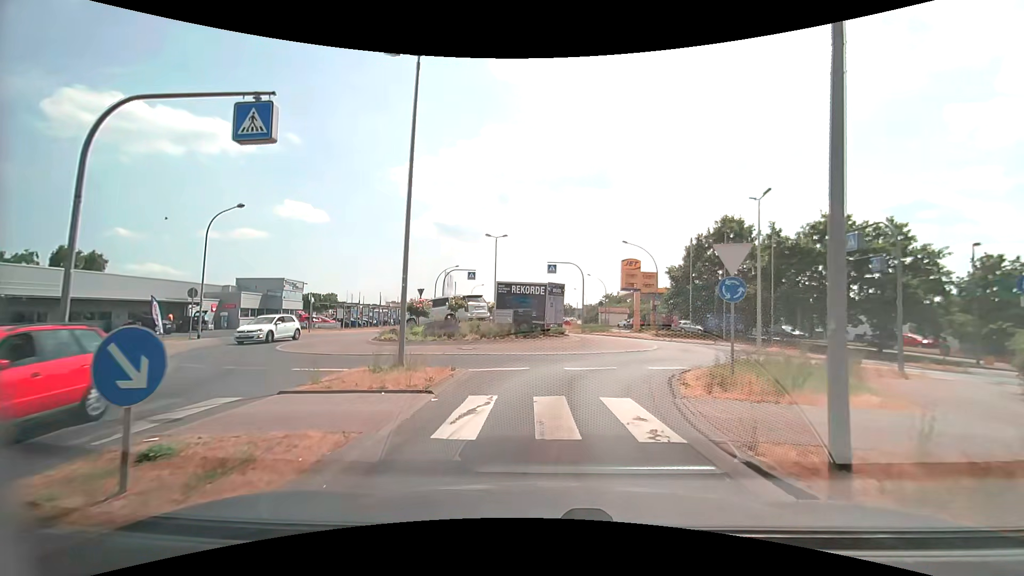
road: tertiary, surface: asphalt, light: Day
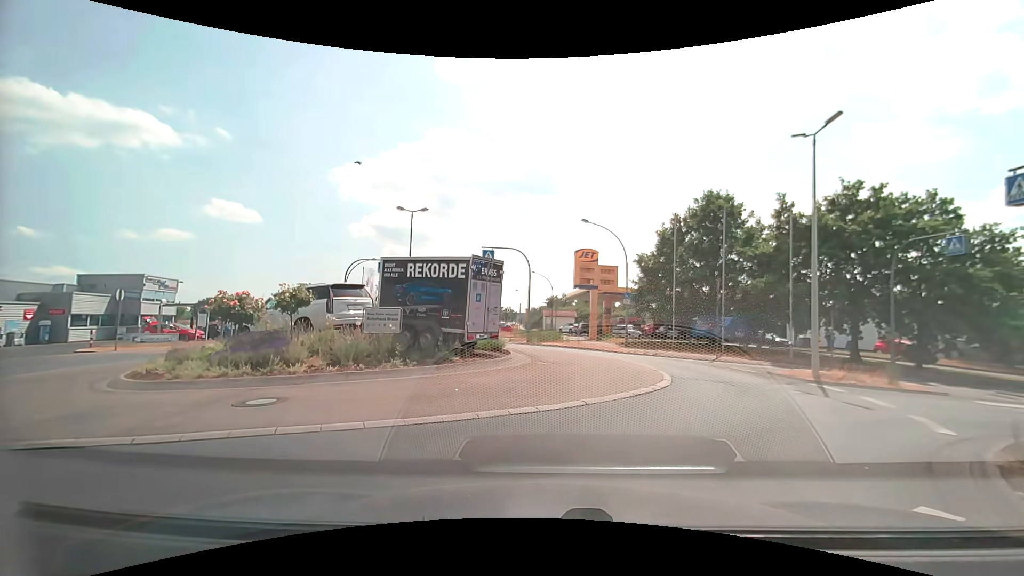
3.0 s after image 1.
(+0.4, +10.8) m; +8°
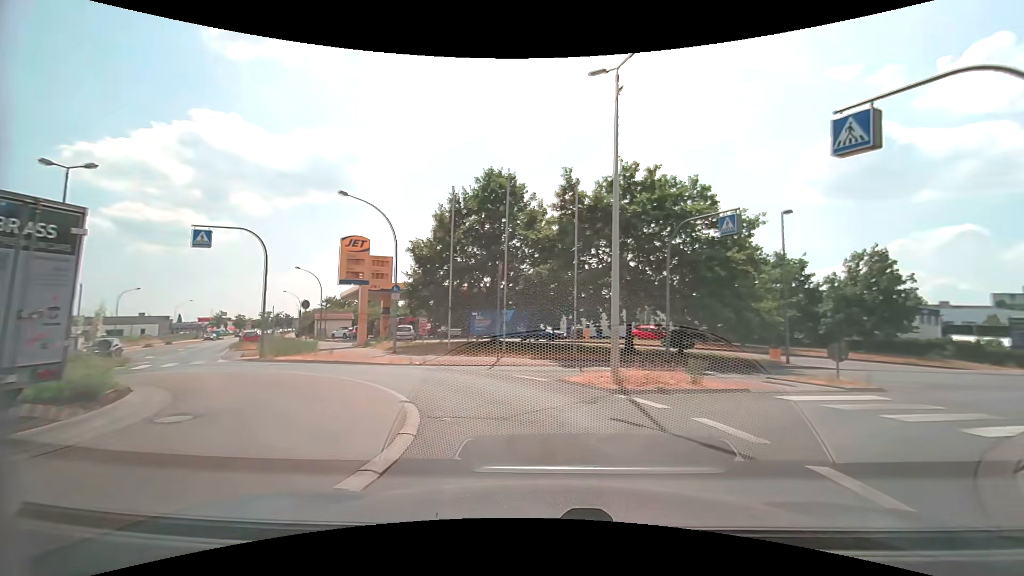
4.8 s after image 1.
(+1.1, +6.3) m; +22°
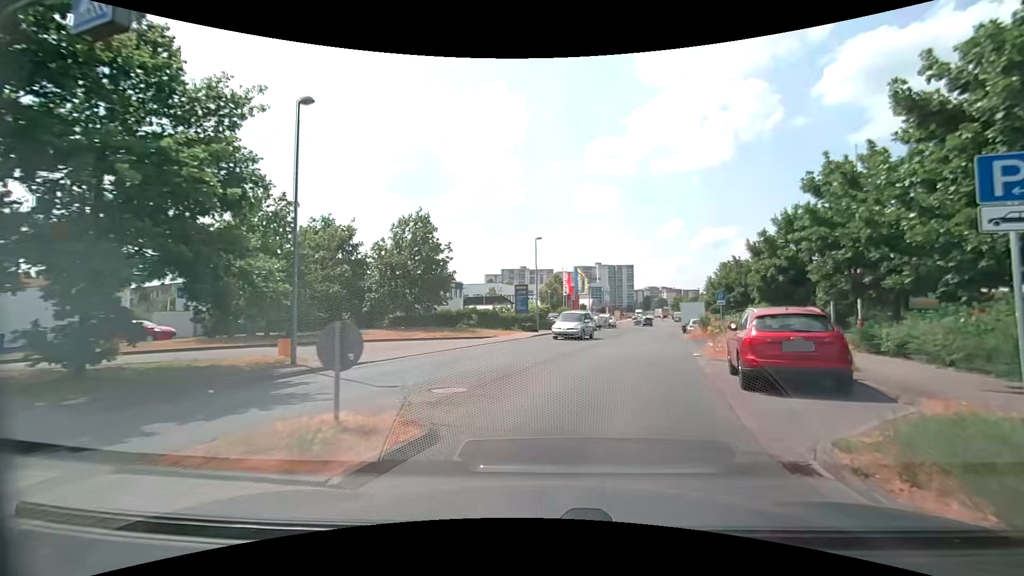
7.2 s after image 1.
(+5.5, +11.7) m; +47°
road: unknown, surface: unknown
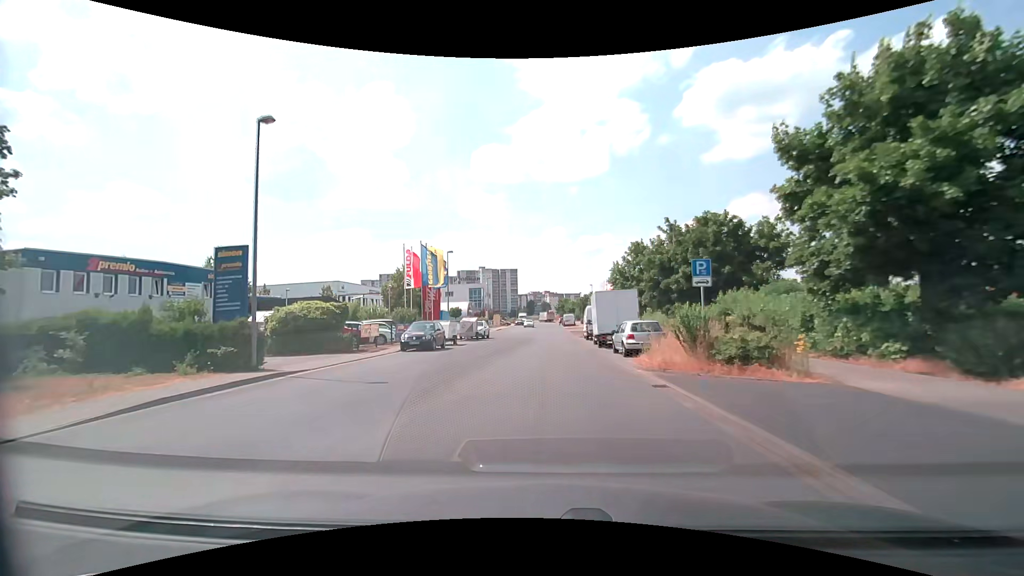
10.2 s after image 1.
(+4.3, +24.7) m; +13°
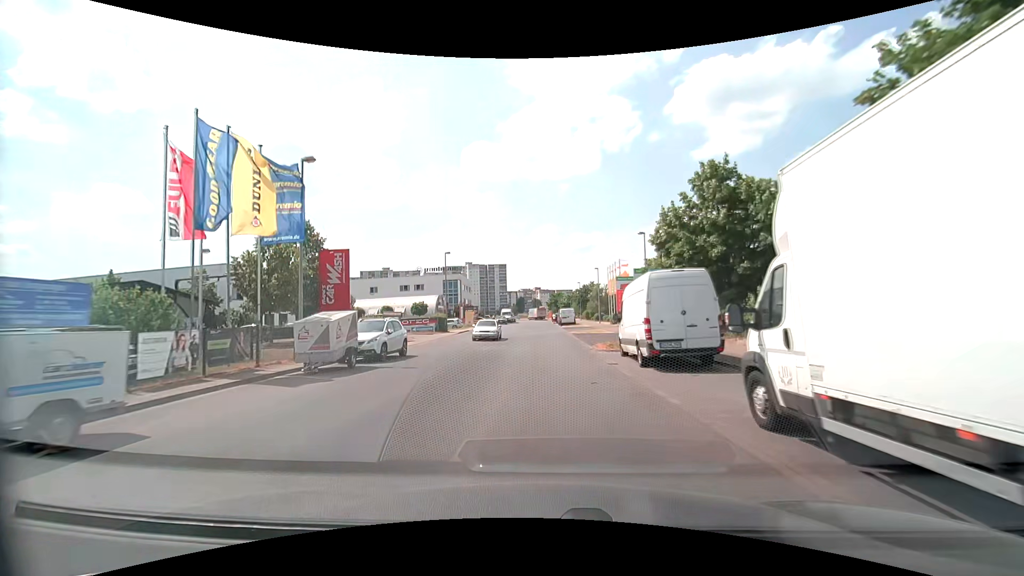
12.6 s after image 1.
(+0.2, +25.3) m; +1°
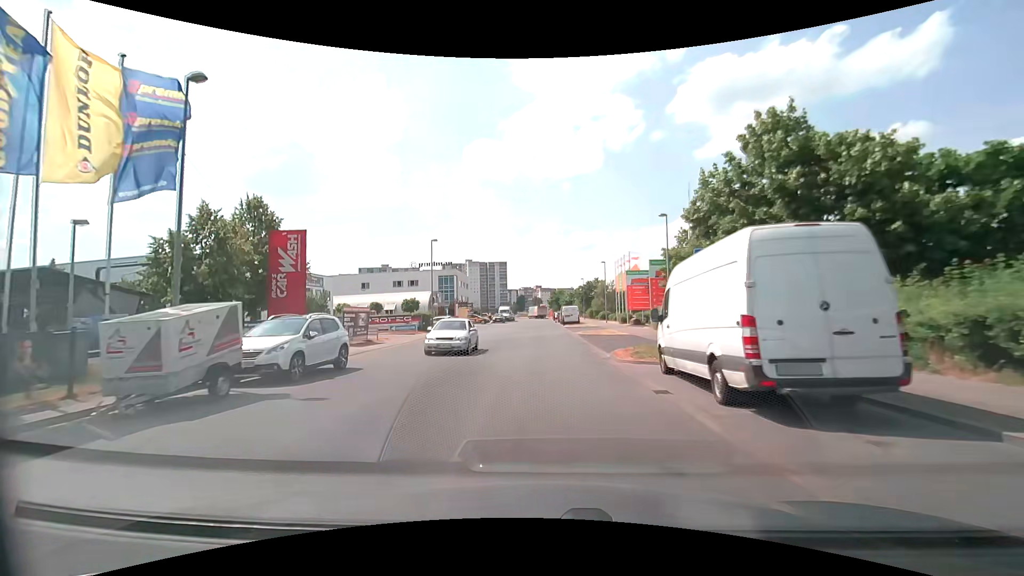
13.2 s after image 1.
(0.0, +6.4) m; 0°
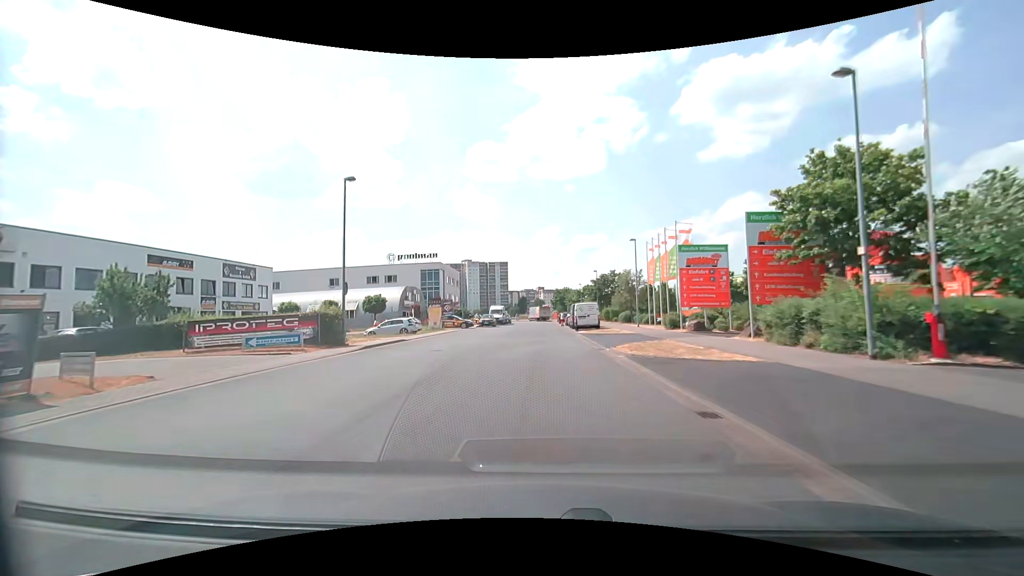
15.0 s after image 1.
(0.0, +18.7) m; 0°
